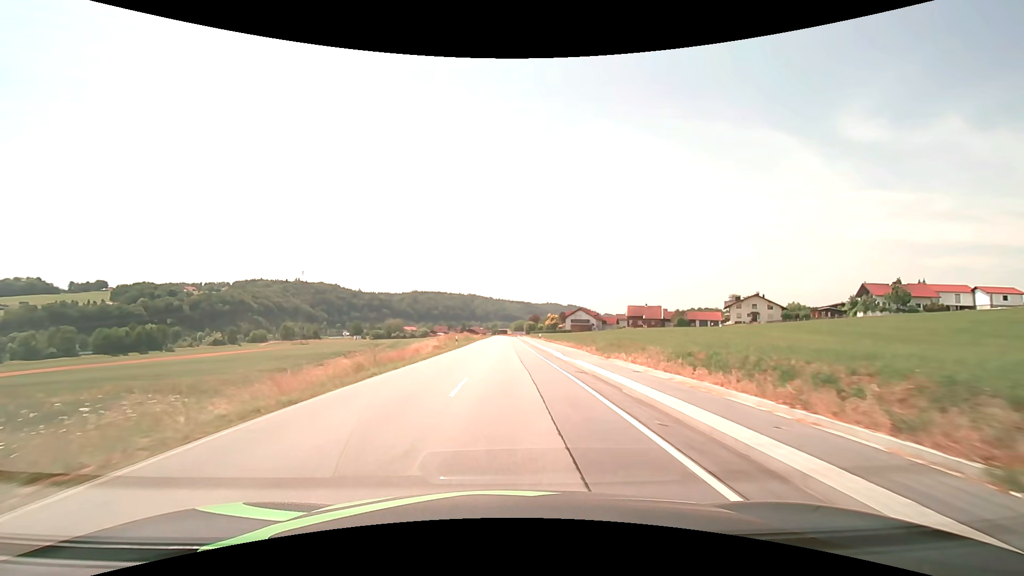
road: secondary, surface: asphalt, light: Day
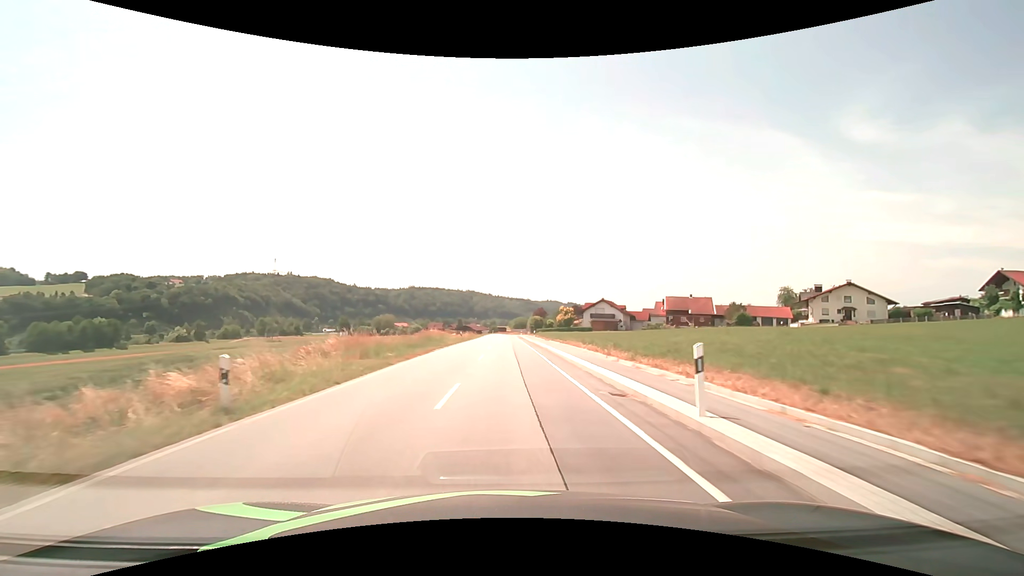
(0.0, +38.2) m; 0°
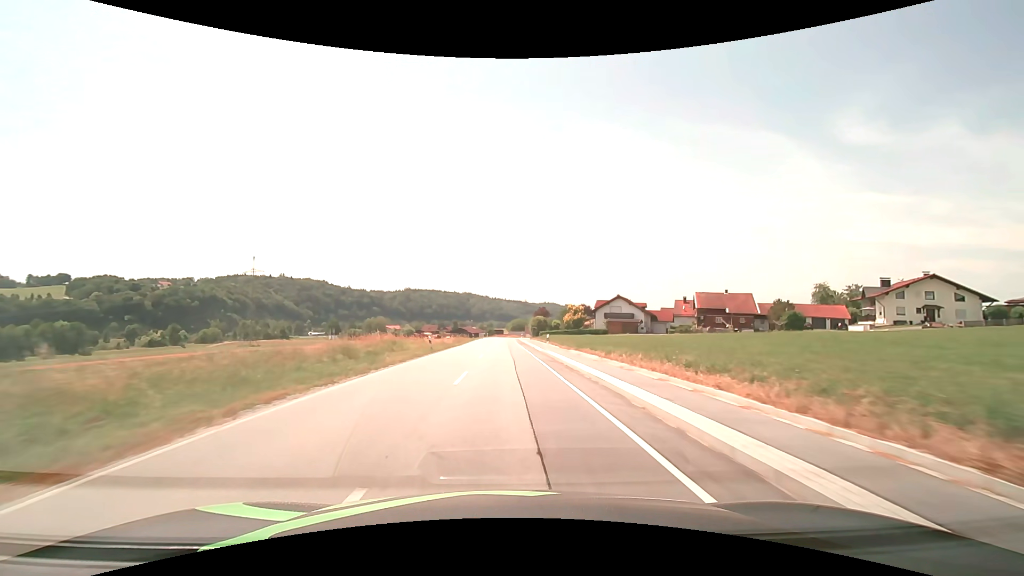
(0.0, +20.4) m; 0°
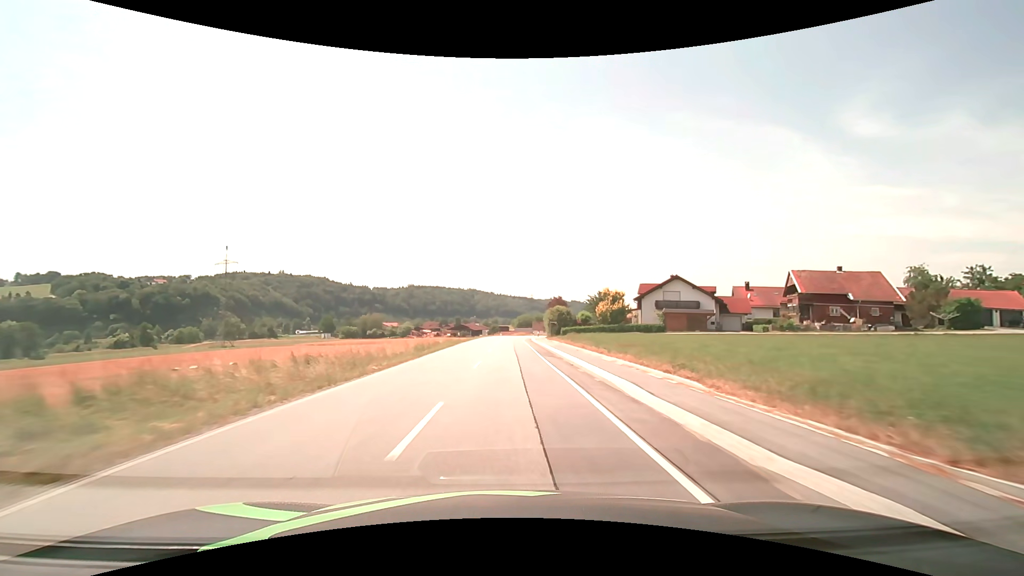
(-0.1, +31.3) m; -1°
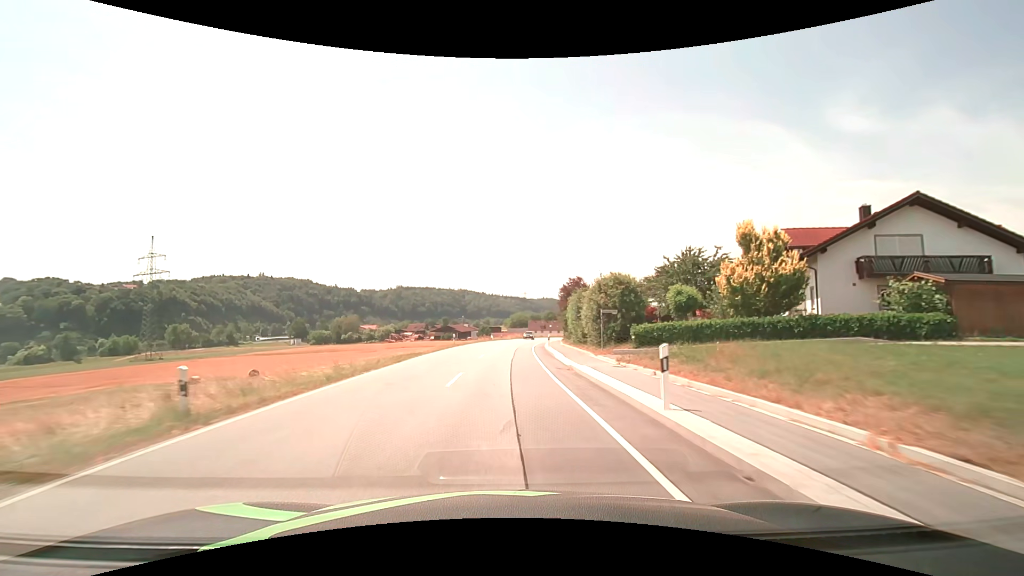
(+0.4, +41.4) m; +1°
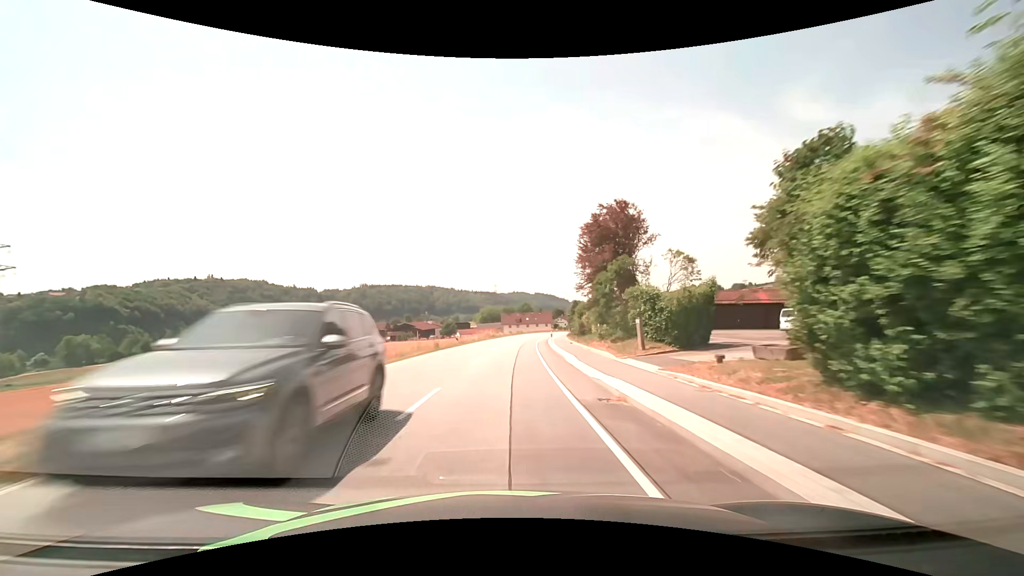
(+0.8, +40.5) m; +3°
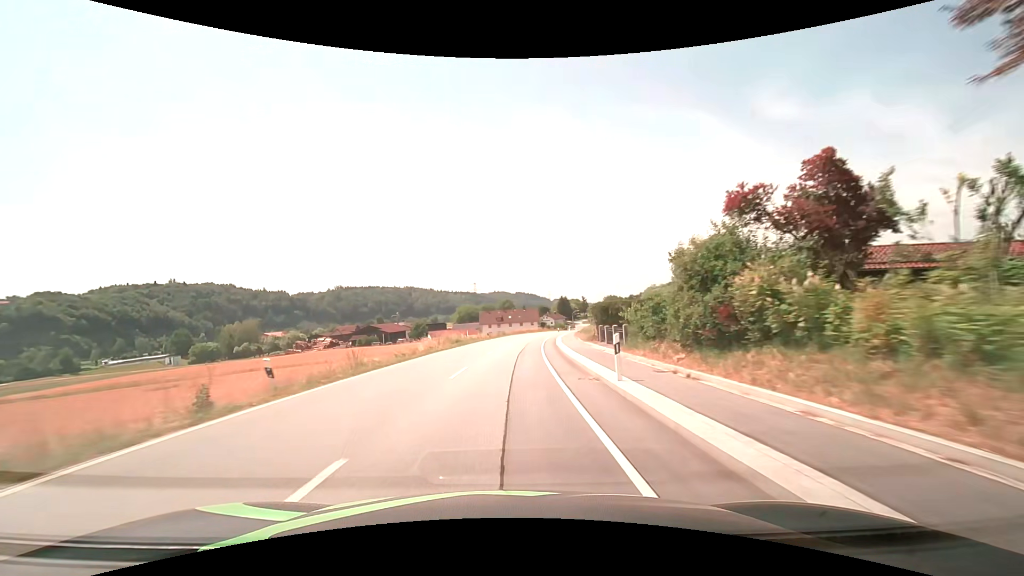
(+0.7, +30.1) m; +2°
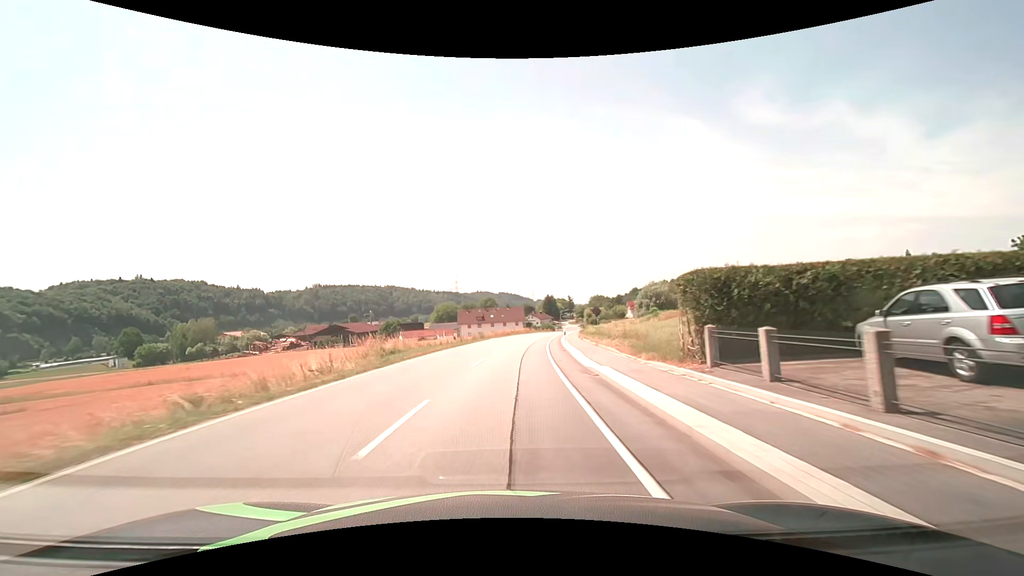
(+0.3, +20.0) m; +2°
(0, +10) (0, +20) (+1, +30) (+2, +40) (+3, +50) (+4, +60) (+5, +70) (+6, +80) (+8, +90) (+10, +99) m
